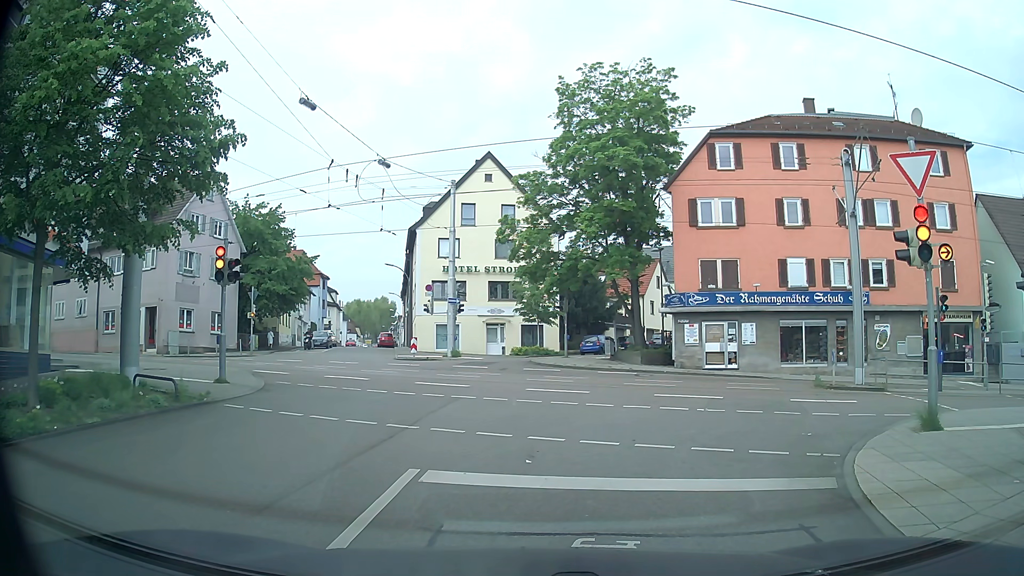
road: residential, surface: asphalt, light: Day
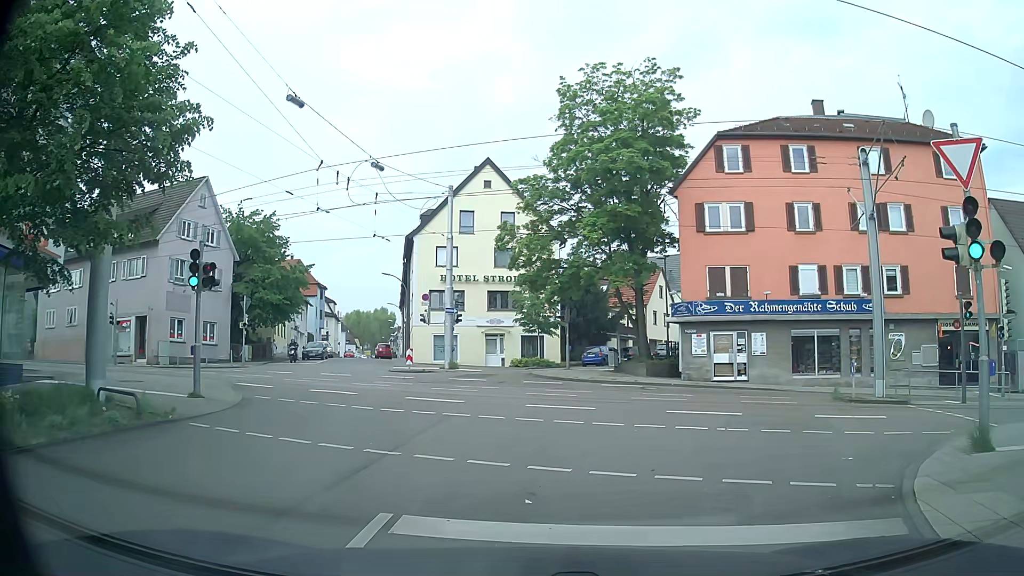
(0.0, +1.4) m; 0°
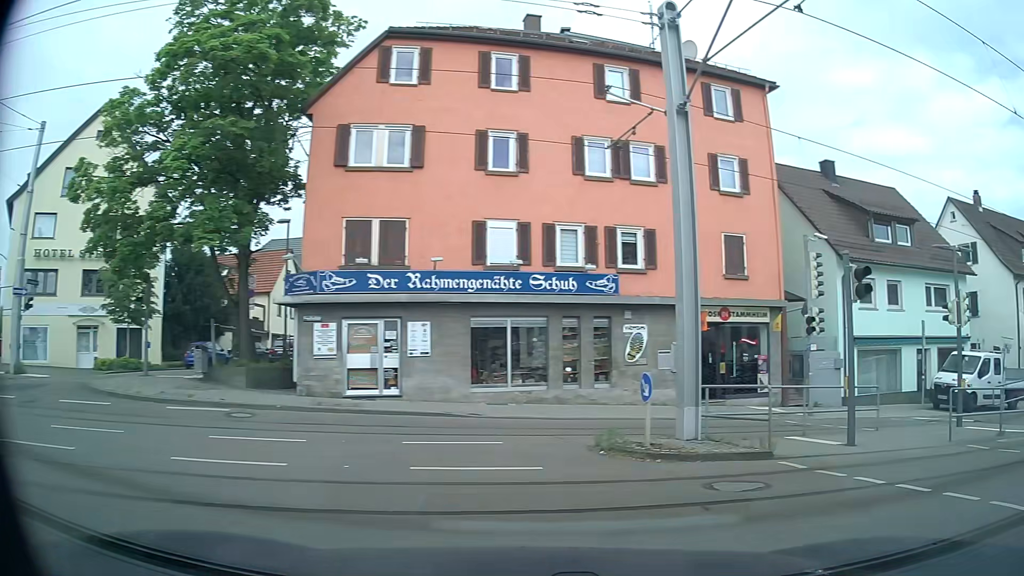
(+1.6, +10.4) m; +32°
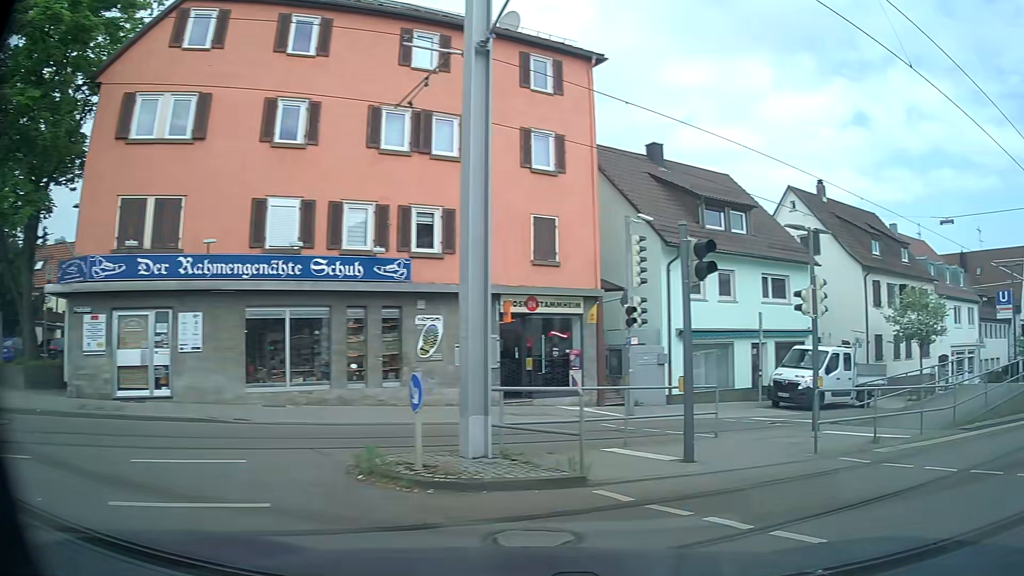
(+0.3, +2.3) m; +14°
